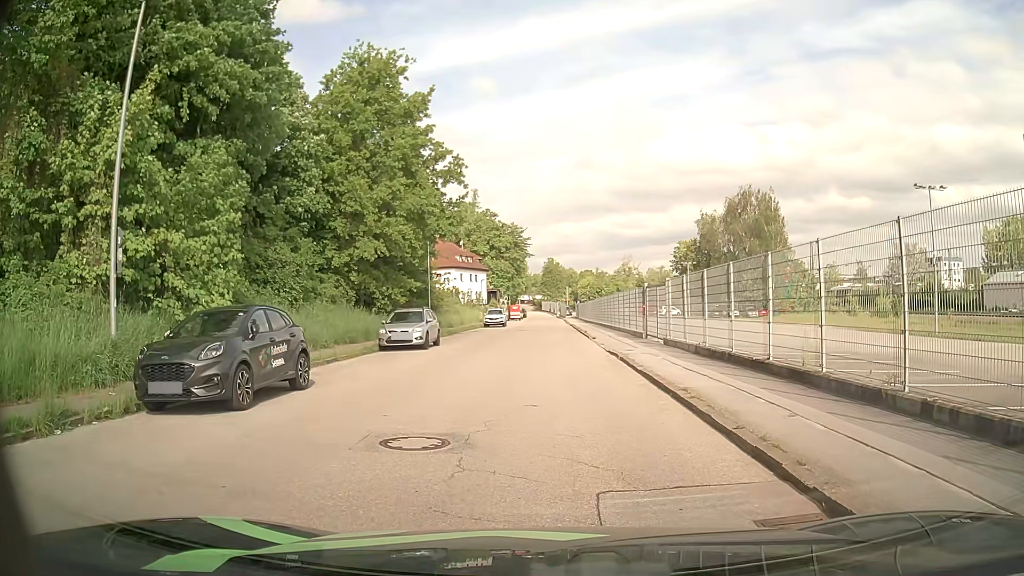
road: residential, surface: asphalt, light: Day
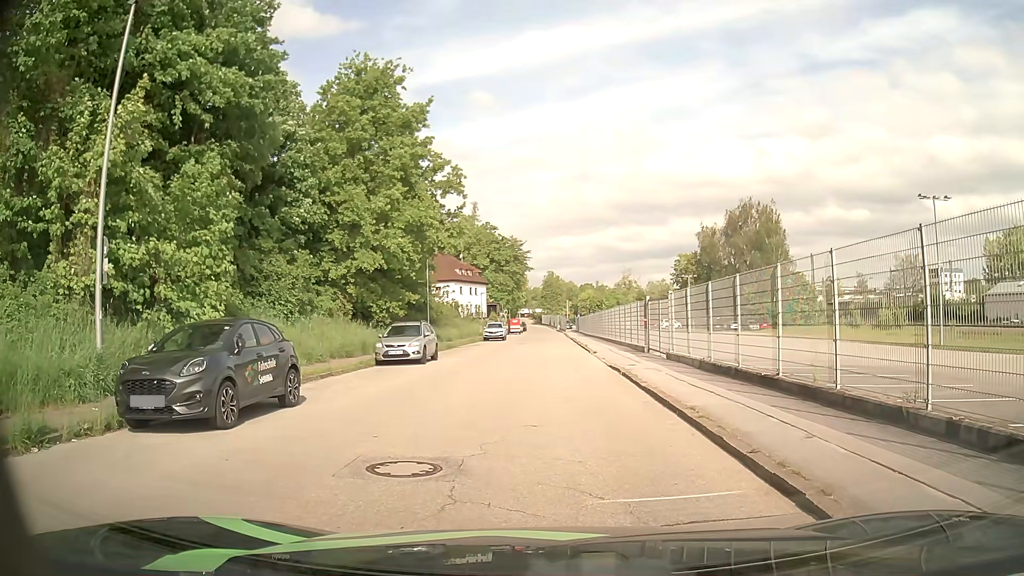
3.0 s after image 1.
(0.0, +0.6) m; 0°
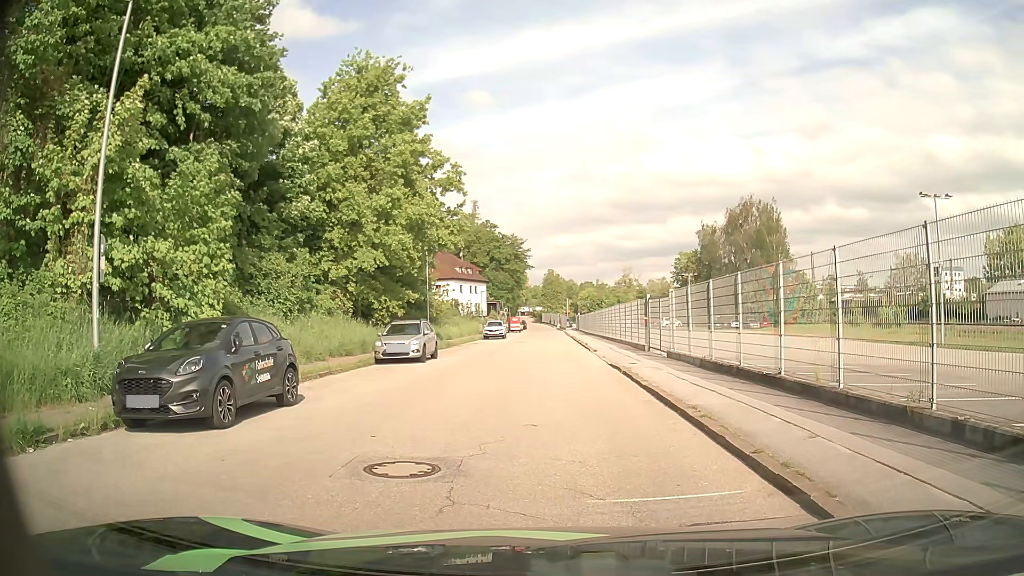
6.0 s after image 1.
(0.0, +0.2) m; 0°
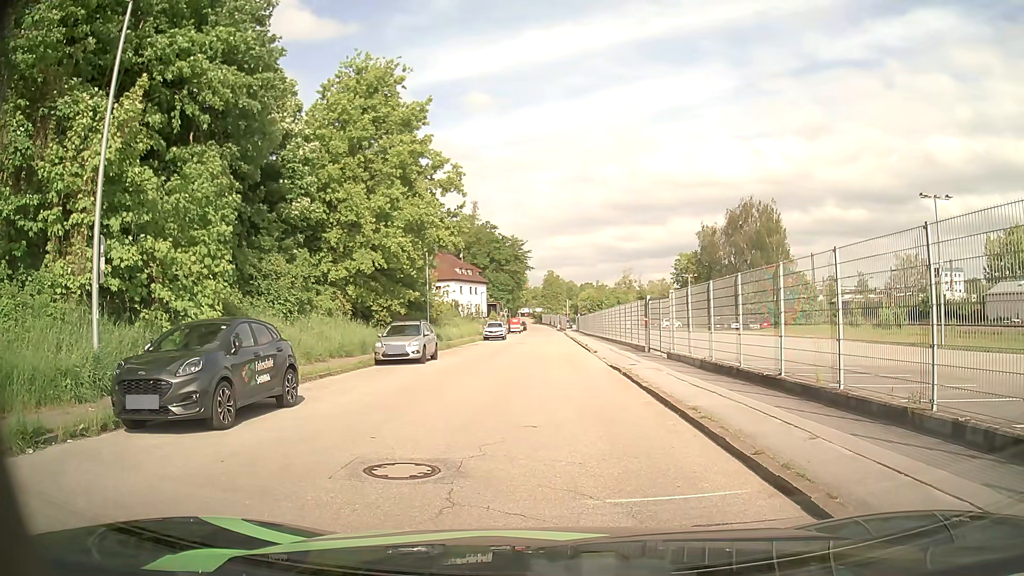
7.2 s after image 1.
(0.0, 0.0) m; 0°
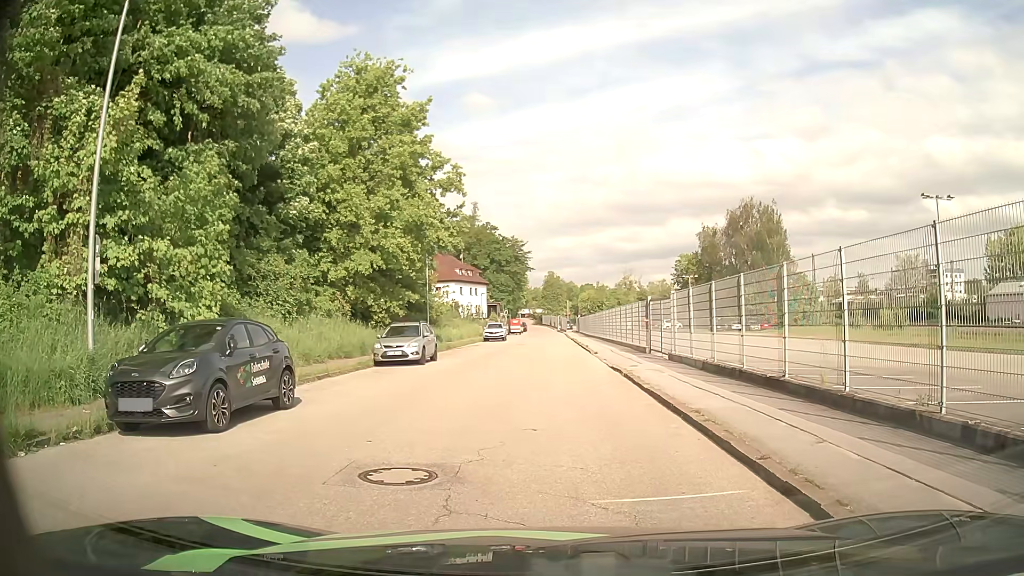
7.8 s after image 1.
(0.0, +0.2) m; 0°
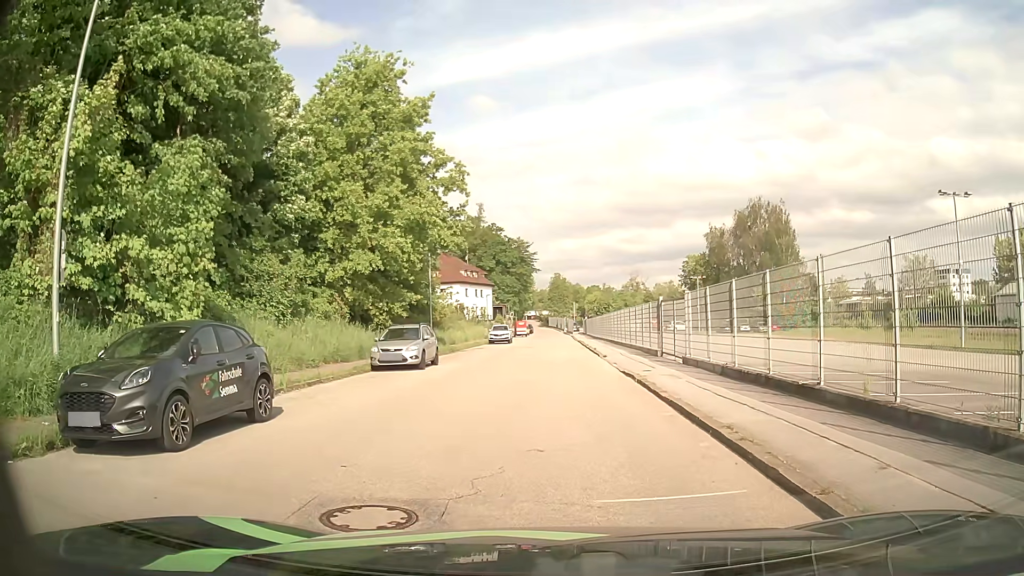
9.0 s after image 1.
(0.0, +1.4) m; -3°
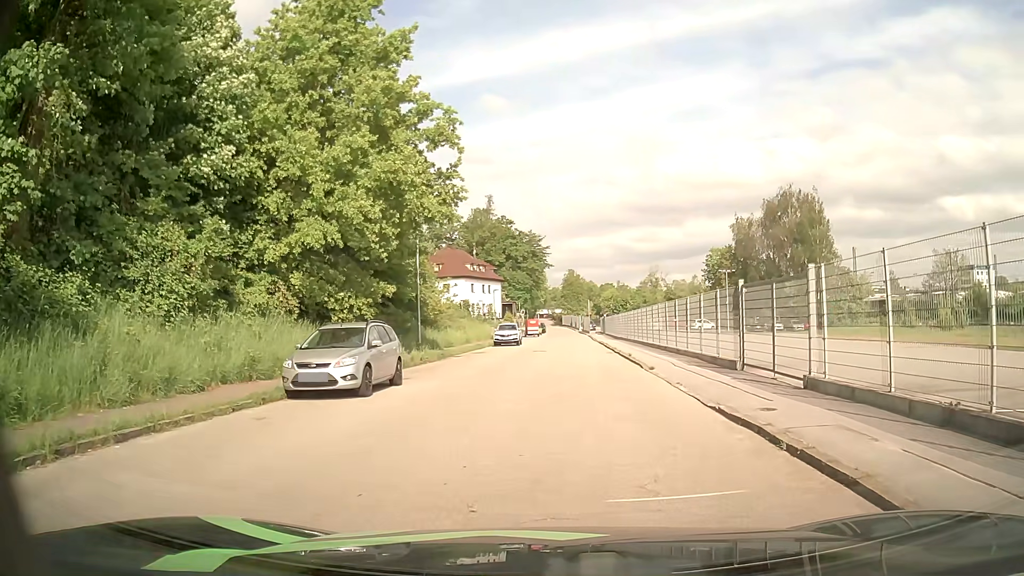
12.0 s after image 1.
(-0.1, +9.2) m; 0°
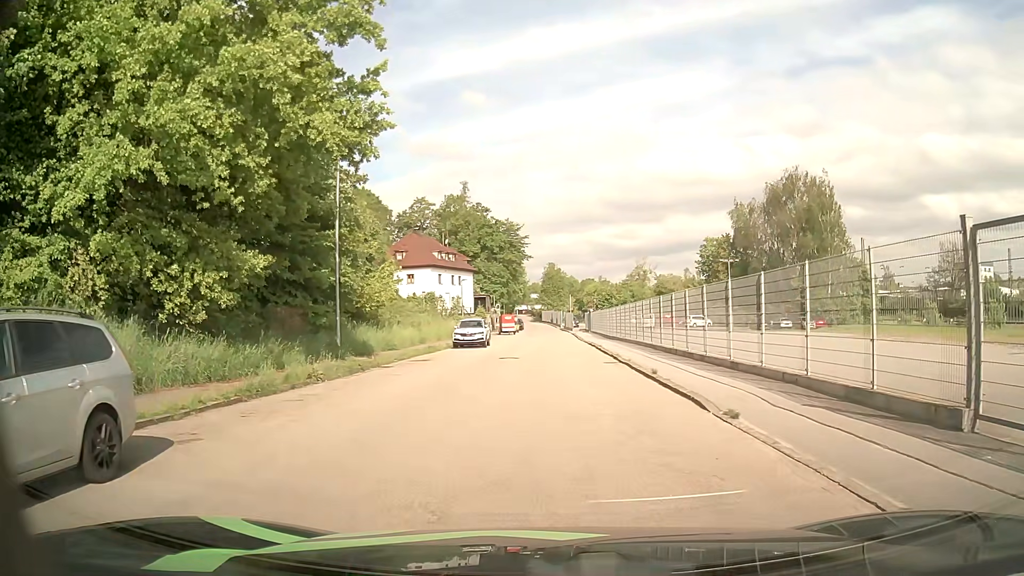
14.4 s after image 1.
(+0.2, +10.9) m; +2°
(0, +10) (0, +20) (0, +30) (0, +40) (0, +50) (0, +60) (0, +70) (0, +80) (0, +90) (-1, +100) m
